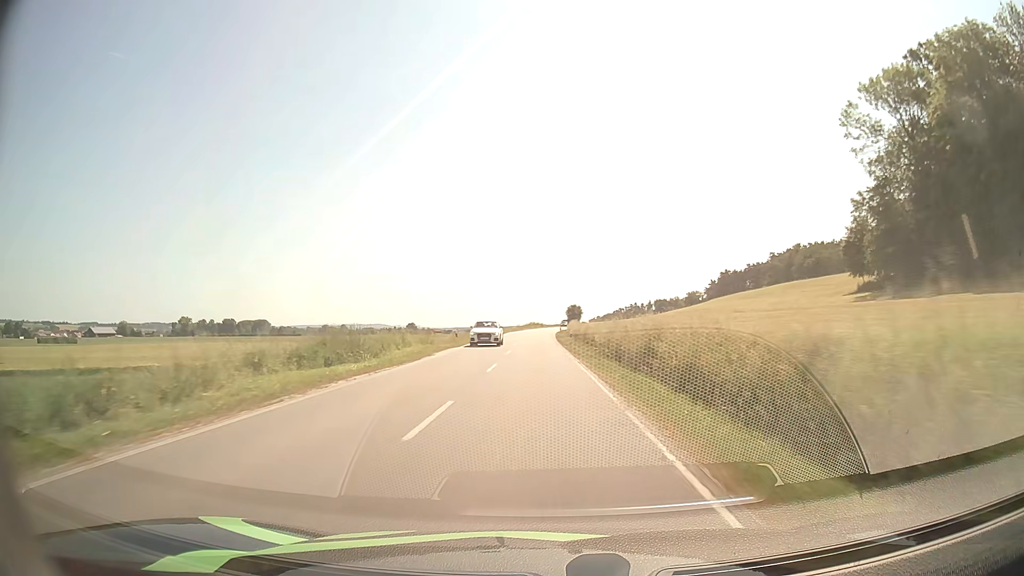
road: secondary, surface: asphalt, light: Day
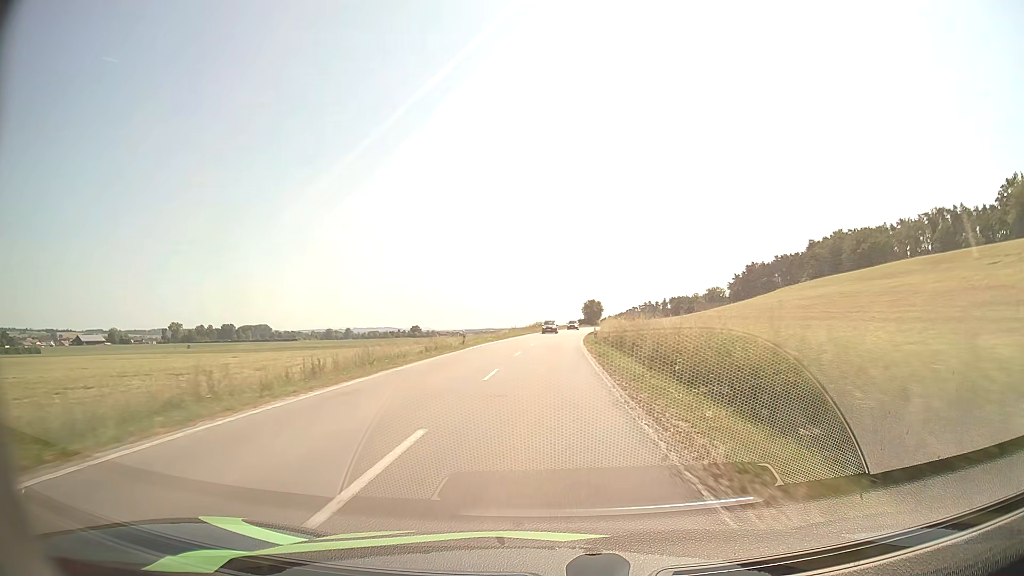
(-0.6, +49.2) m; -1°
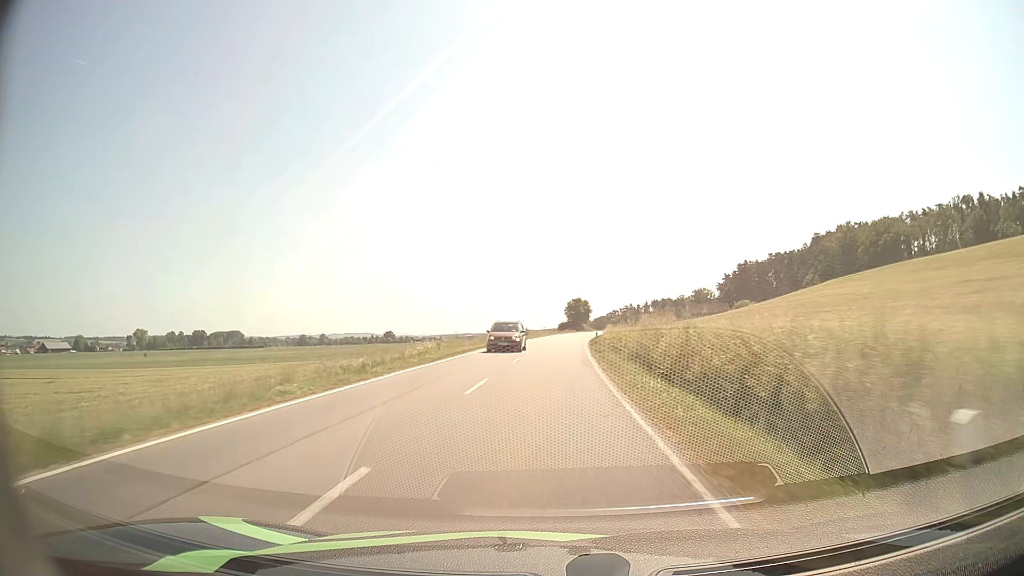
(+0.6, +36.3) m; +2°
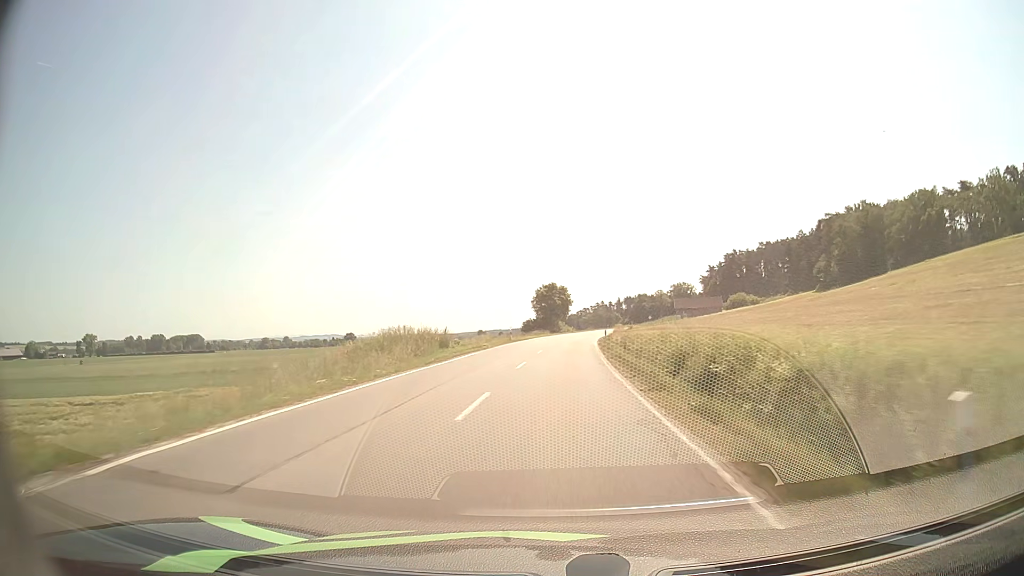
(+1.2, +49.1) m; +3°
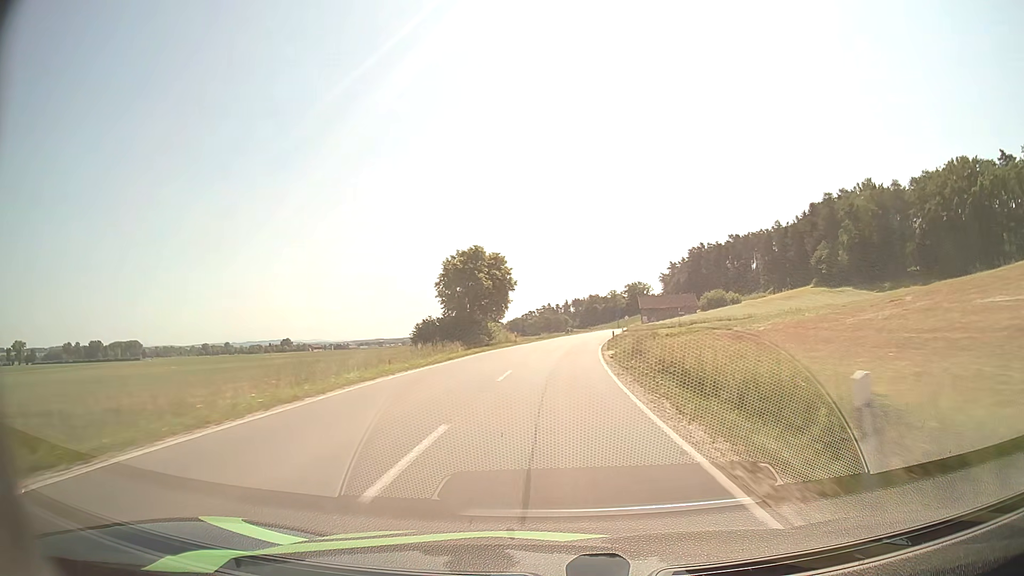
(+1.8, +49.8) m; +4°
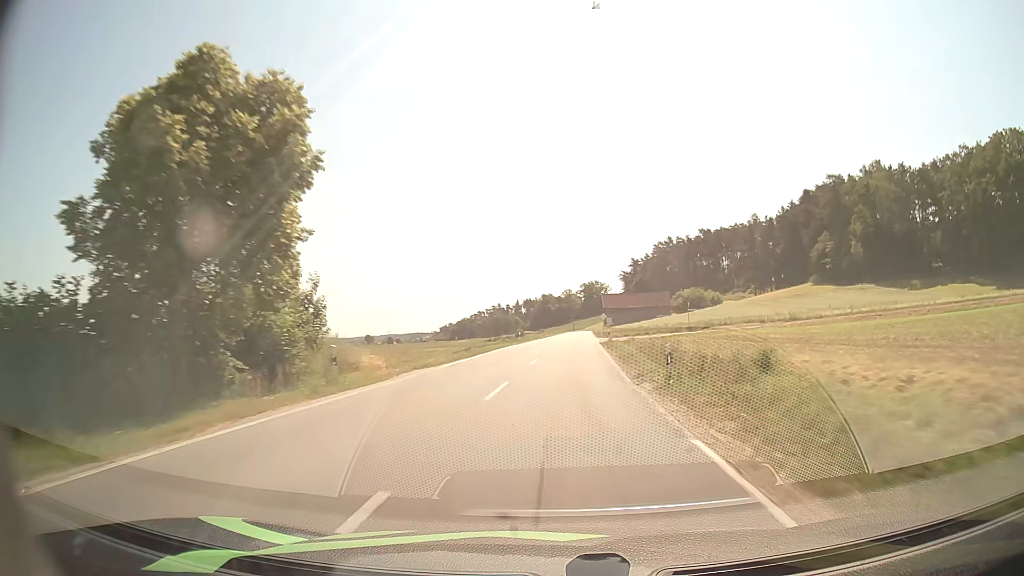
(+1.3, +37.9) m; +4°
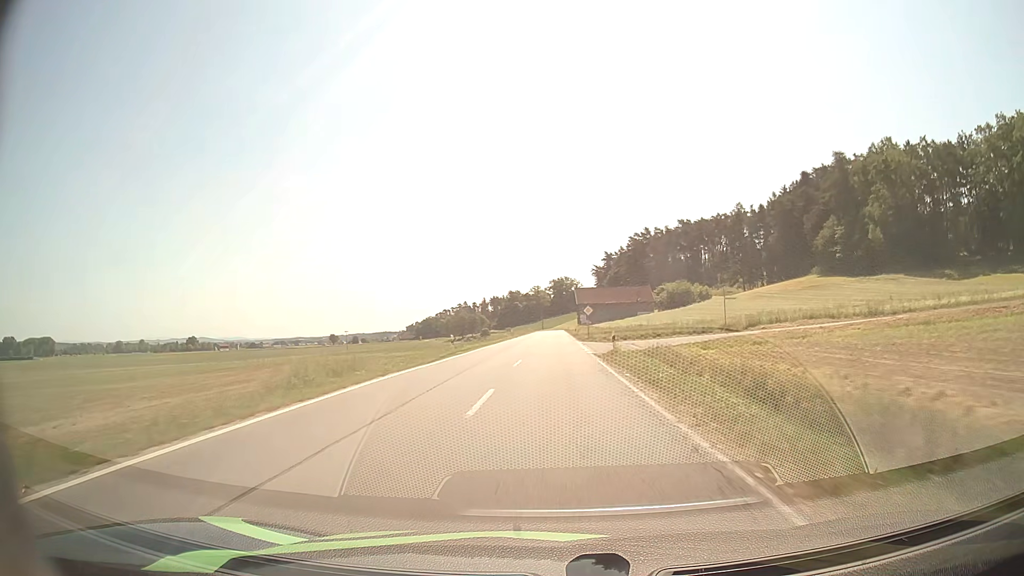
(+0.8, +25.6) m; +3°
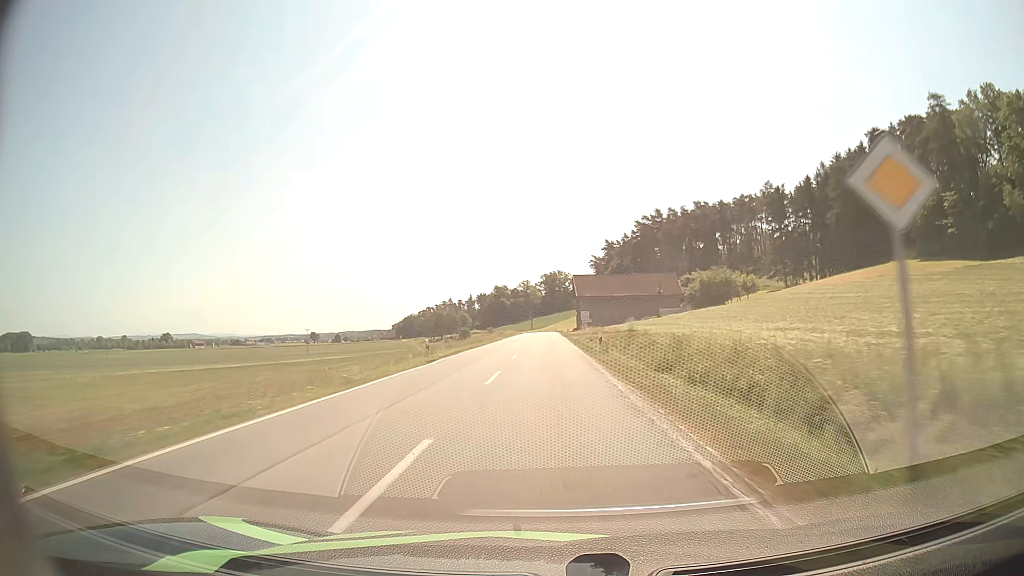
(+0.6, +51.5) m; +1°
(0, +10) (0, +20) (0, +30) (0, +40) (0, +50) (0, +60) (0, +70) (0, +80) (0, +90) (0, +100) m
